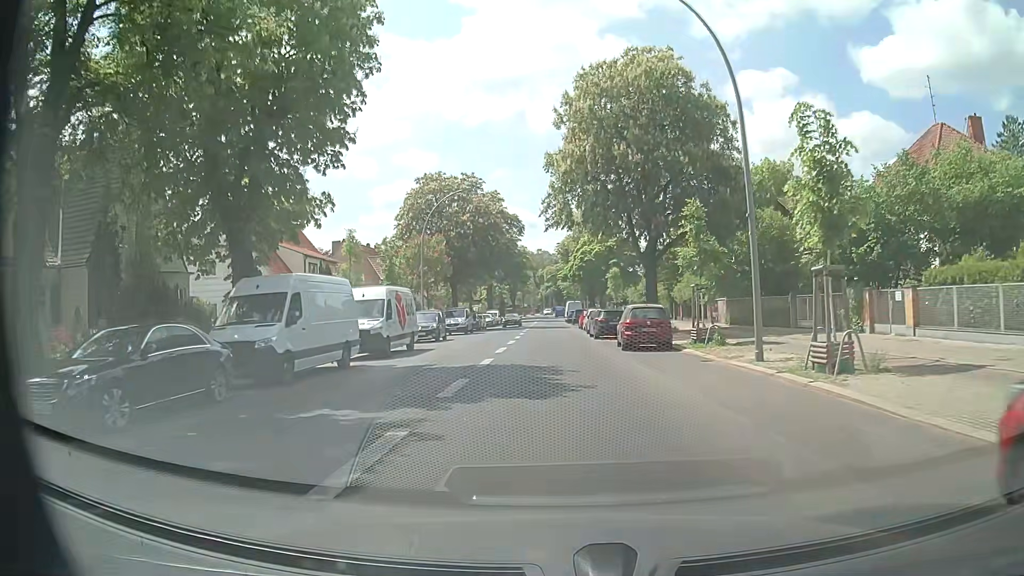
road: secondary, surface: asphalt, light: Day
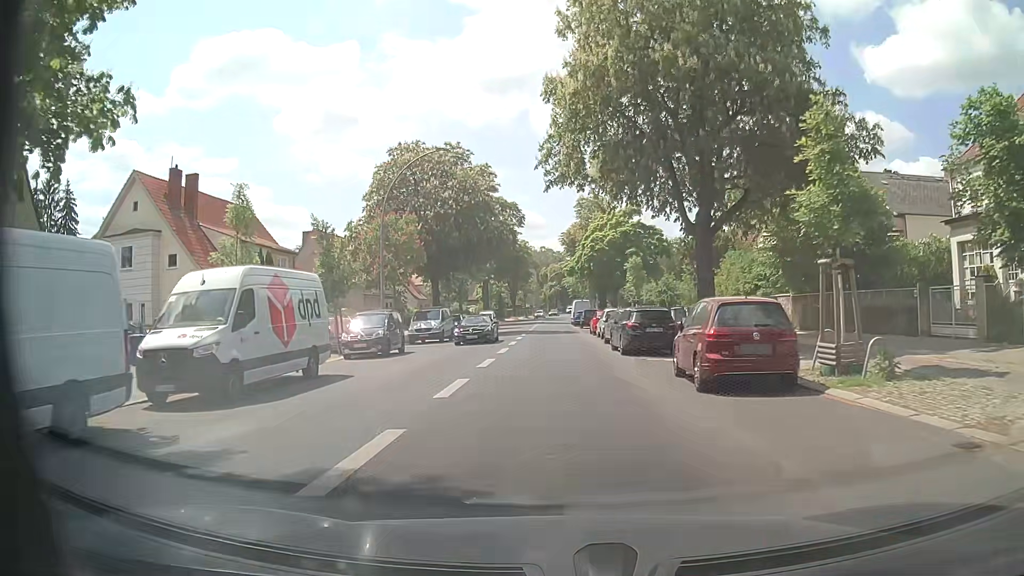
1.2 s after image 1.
(-0.2, +12.0) m; -1°
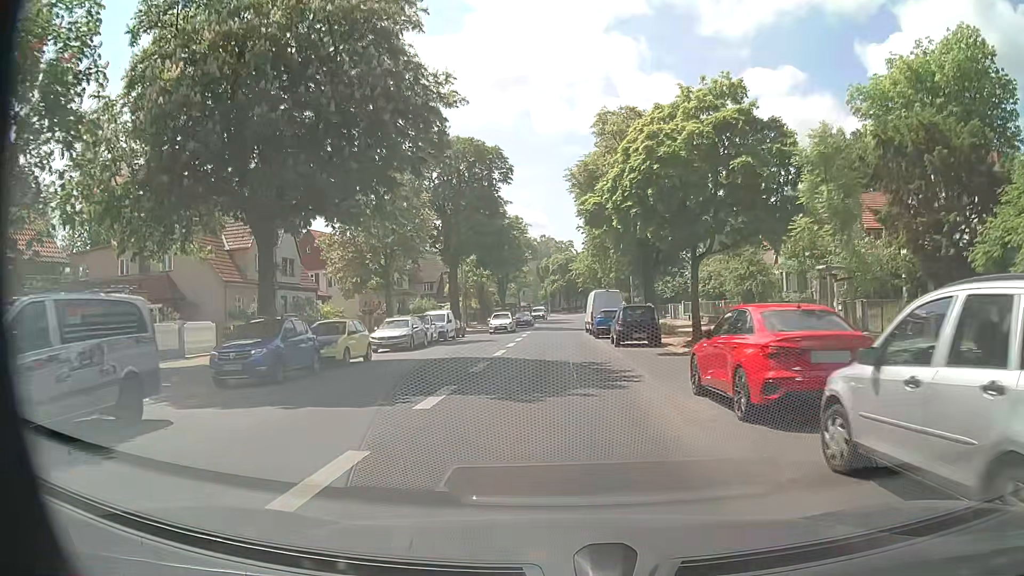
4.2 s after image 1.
(-0.3, +31.5) m; -1°
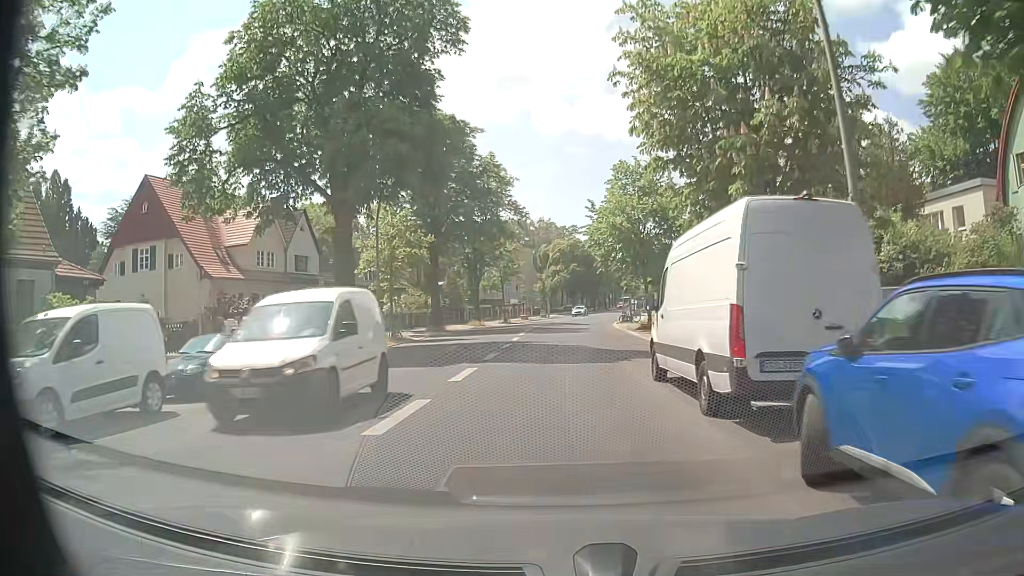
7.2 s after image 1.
(+0.1, +32.2) m; -1°
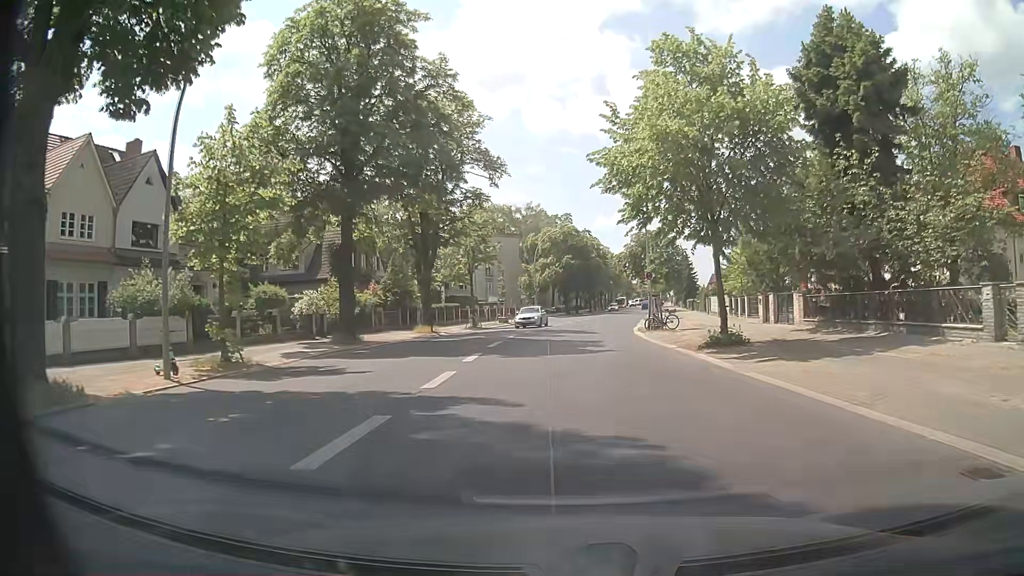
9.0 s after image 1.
(+0.3, +19.9) m; +2°
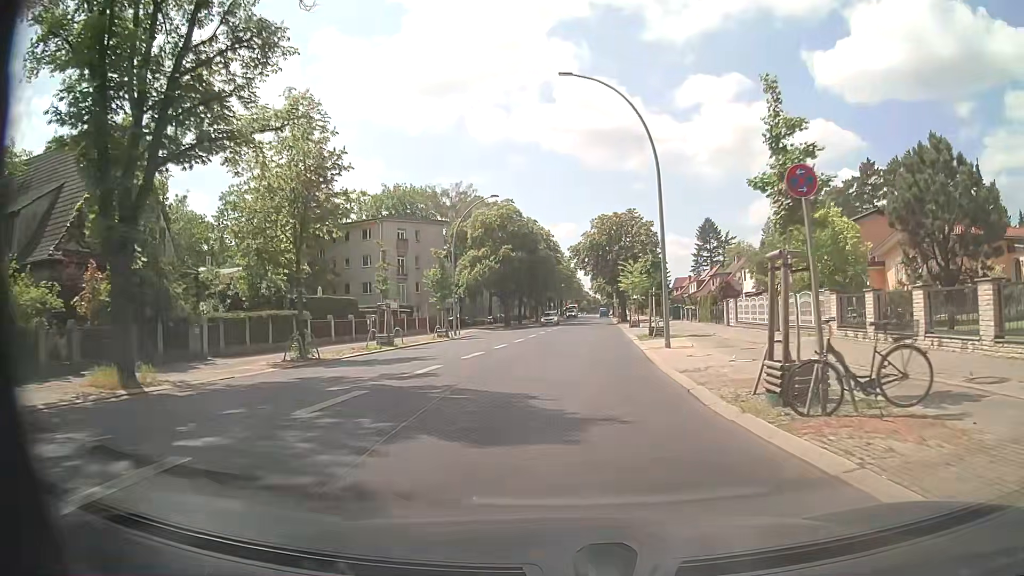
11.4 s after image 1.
(+0.7, +26.5) m; +4°
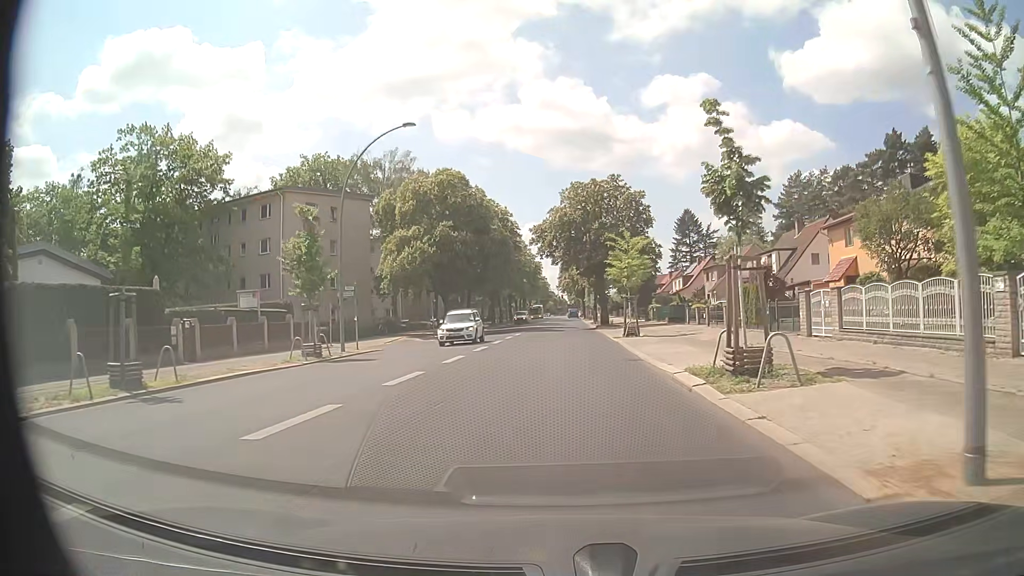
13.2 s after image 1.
(+0.4, +19.6) m; +2°
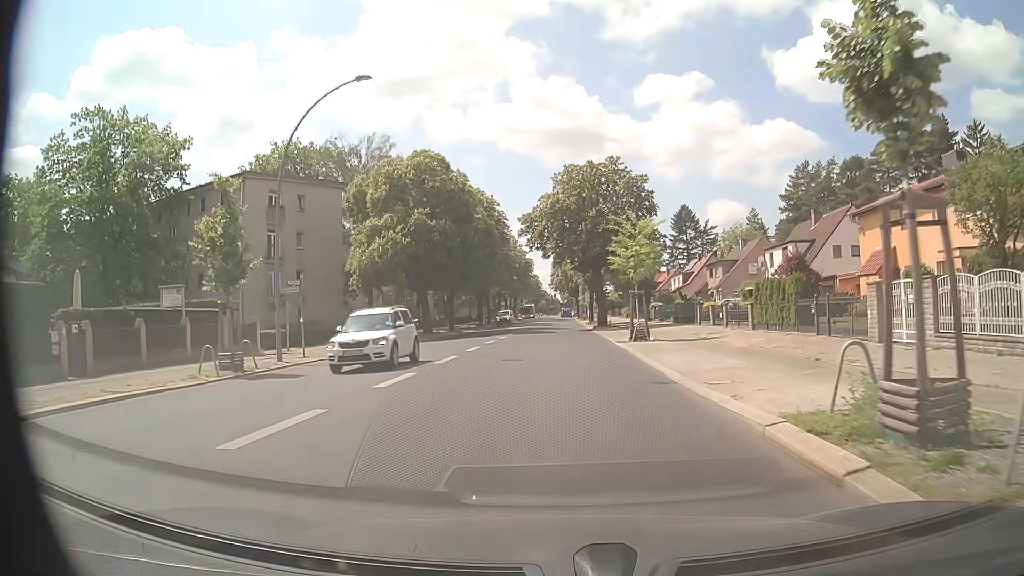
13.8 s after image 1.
(+0.1, +6.5) m; +1°
